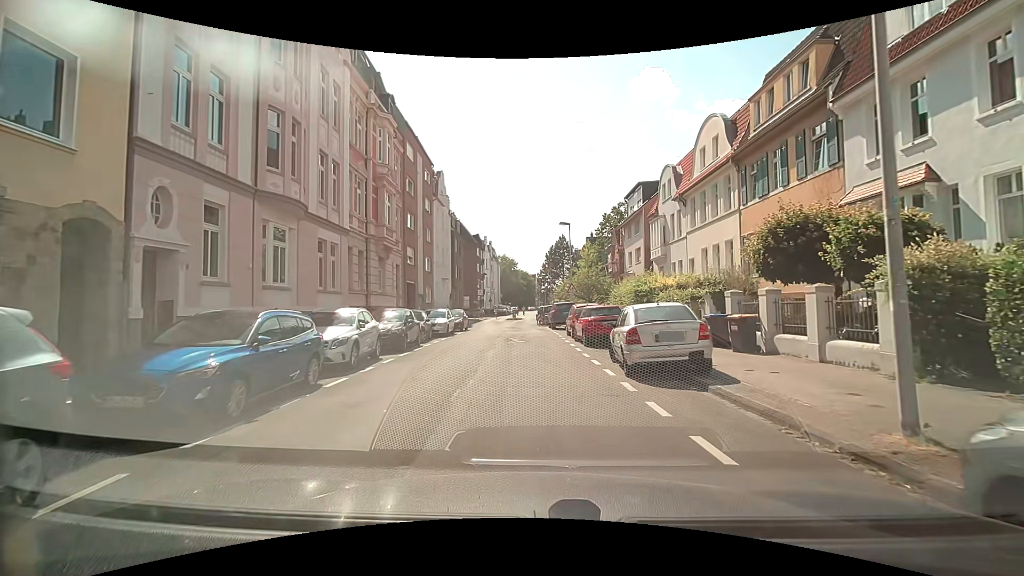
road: residential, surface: asphalt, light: Day
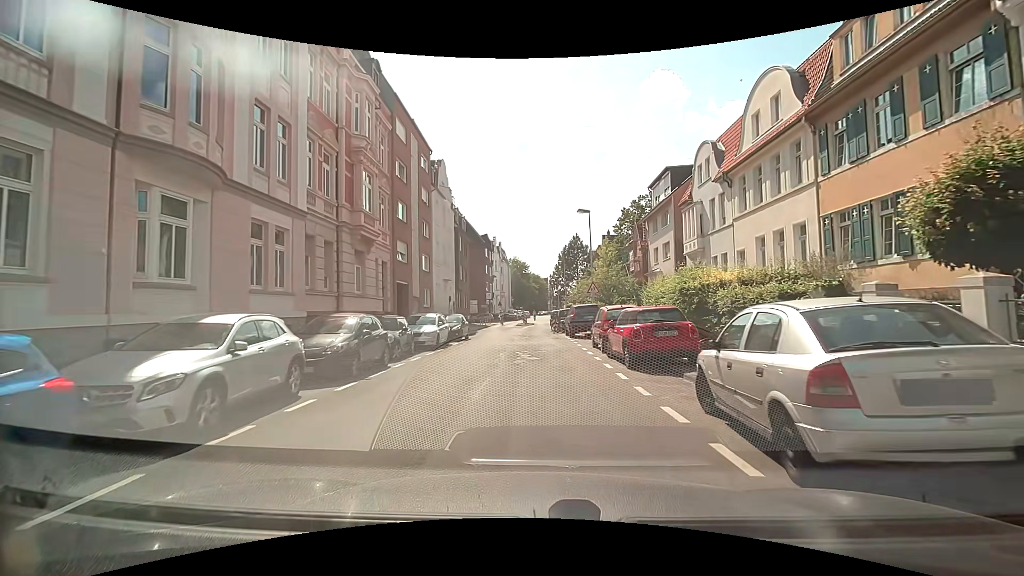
(0.0, +6.1) m; -1°
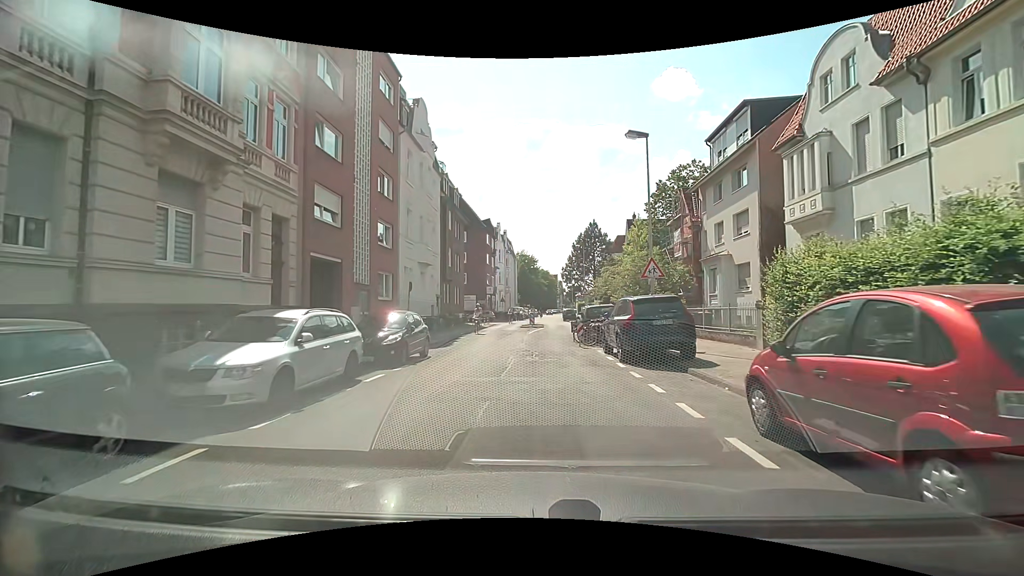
(+0.1, +13.6) m; -1°
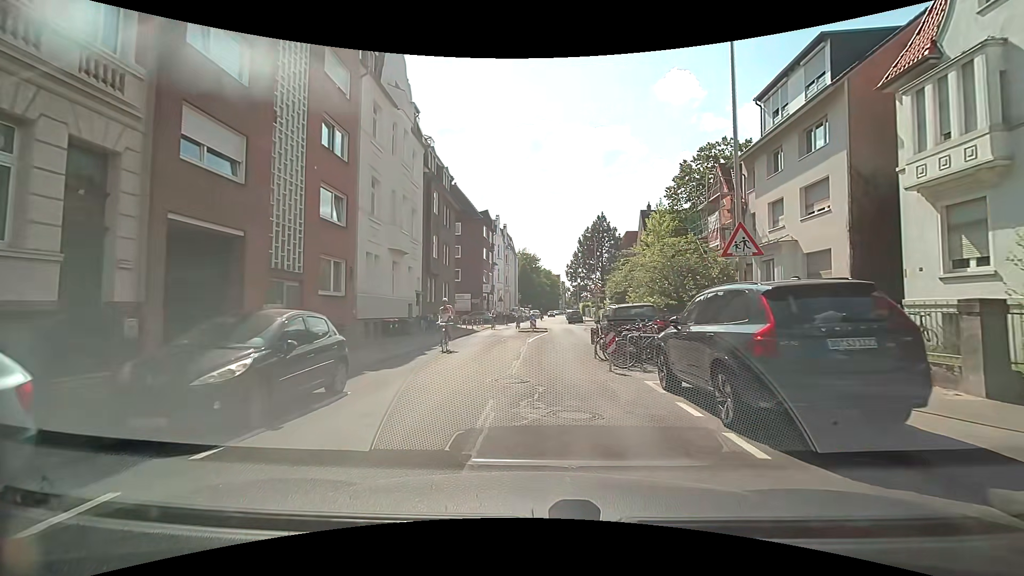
(+0.1, +7.4) m; +1°
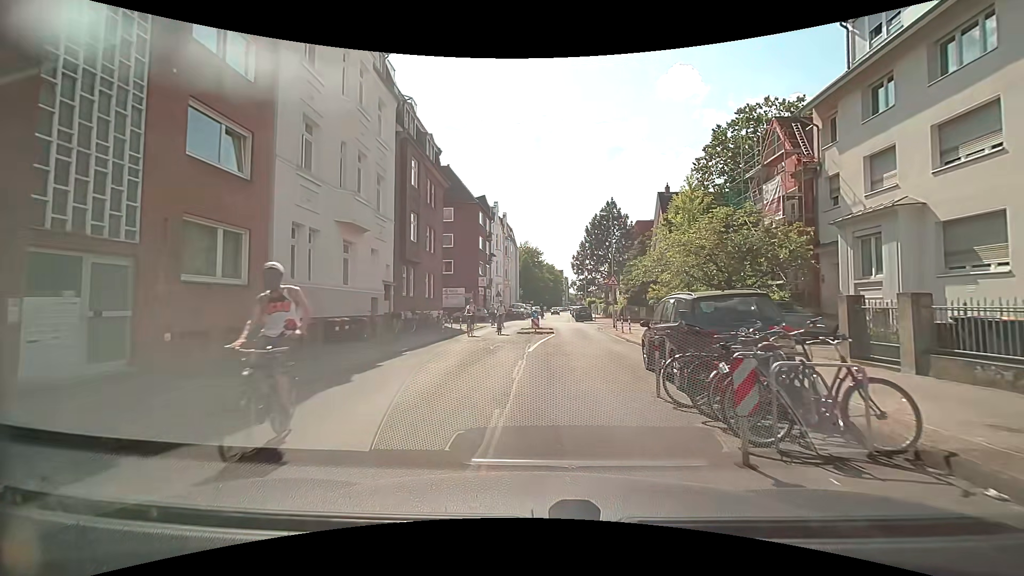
(+0.1, +7.4) m; -1°
(0, +10) (+2, +20) (+3, +30) (+3, +40) (+3, +50) (+3, +60) (+4, +70) (+5, +80) (+6, +90) (+6, +100) m
